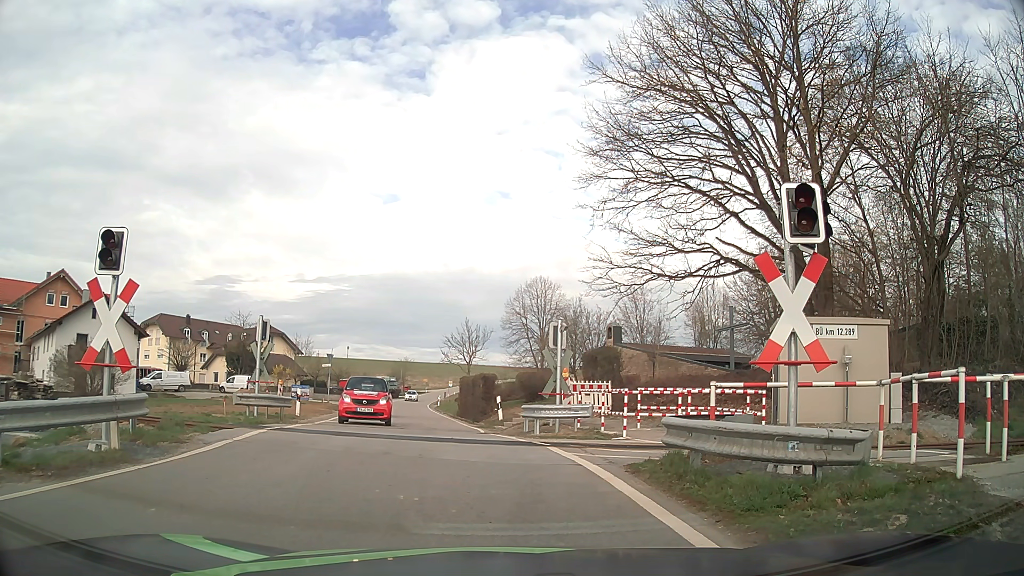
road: tertiary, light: Day
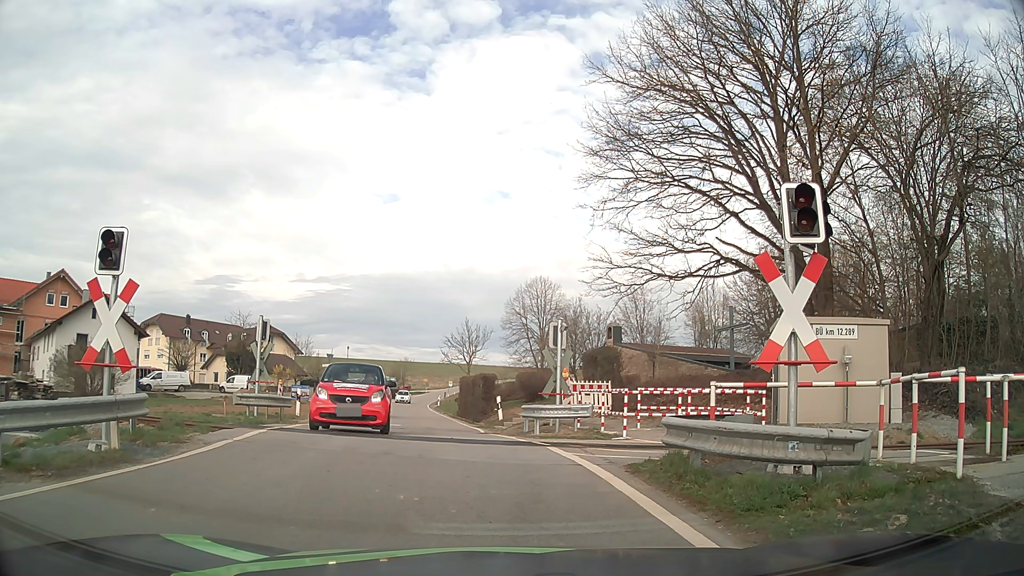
(0.0, 0.0) m; 0°
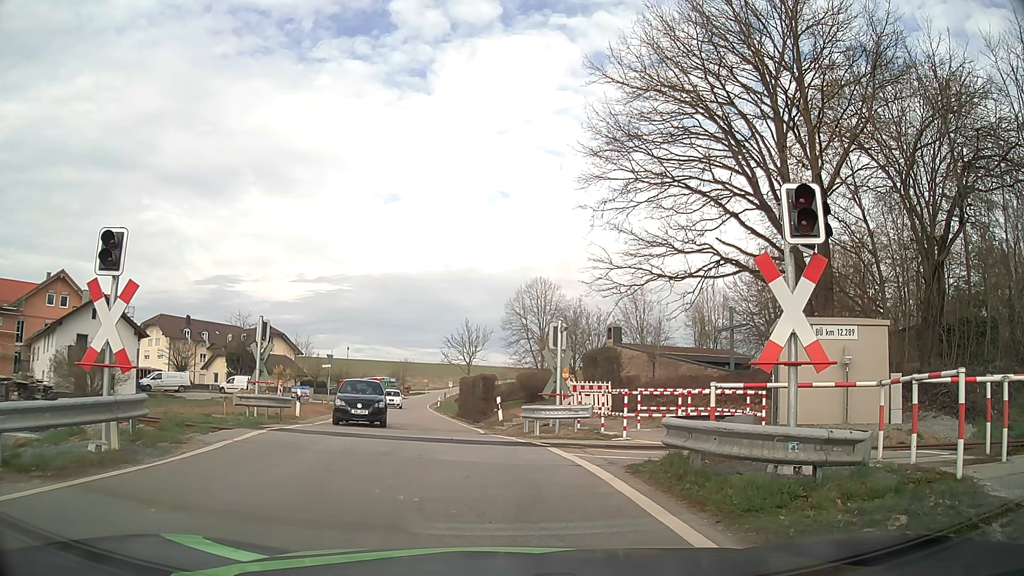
(0.0, 0.0) m; 0°
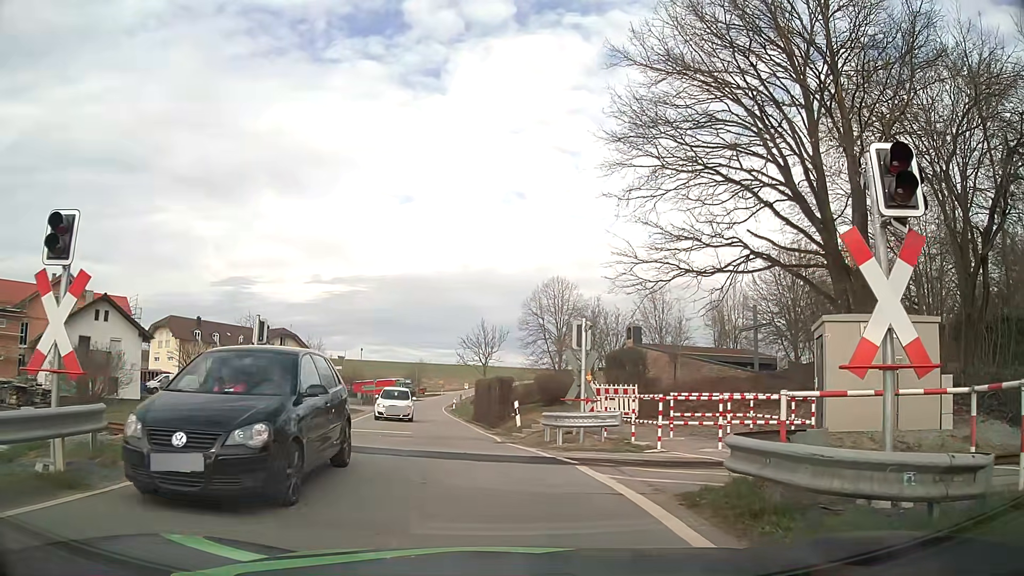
(0.0, +1.7) m; -4°
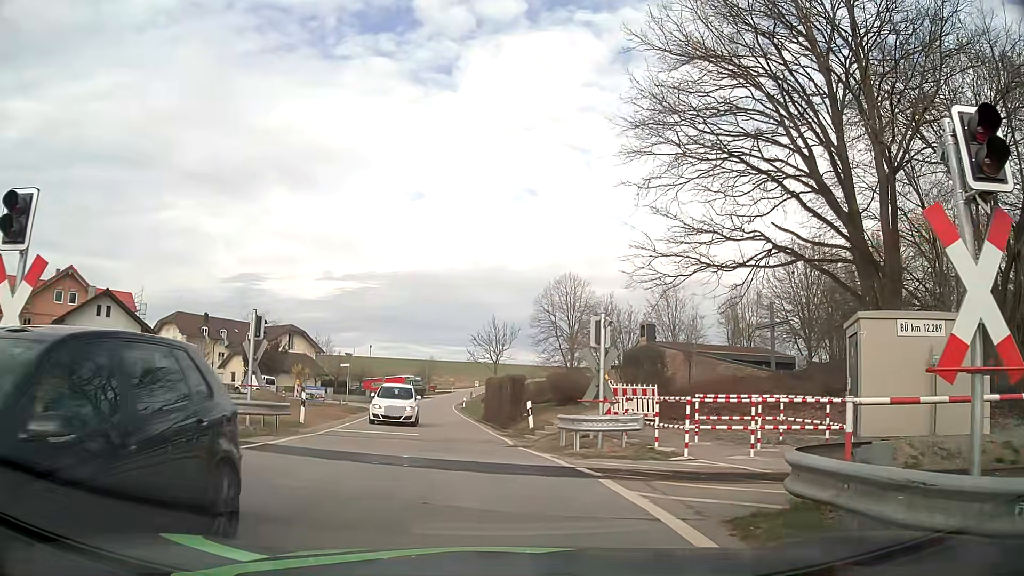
(0.0, +1.2) m; +1°
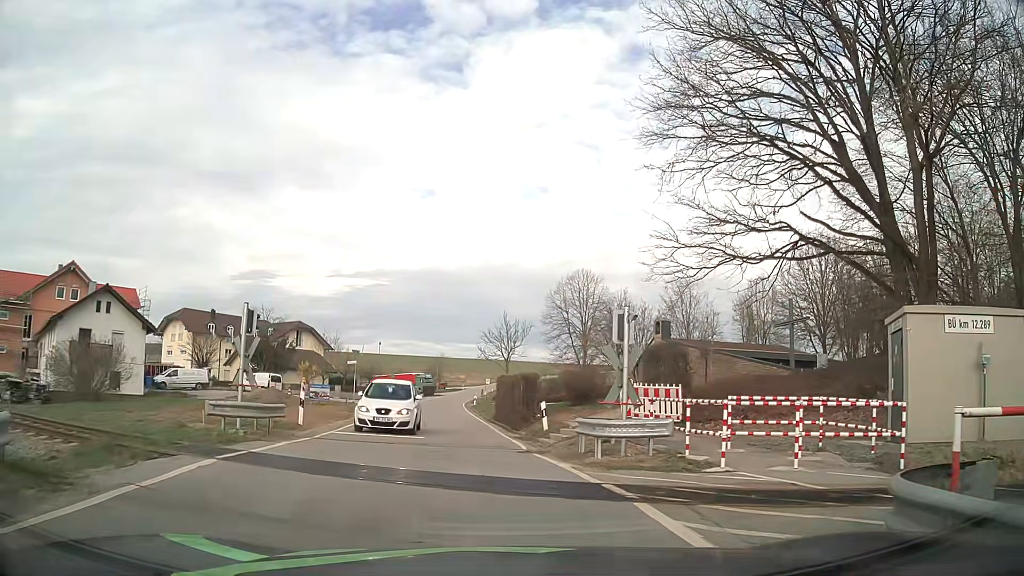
(0.0, +1.4) m; -1°
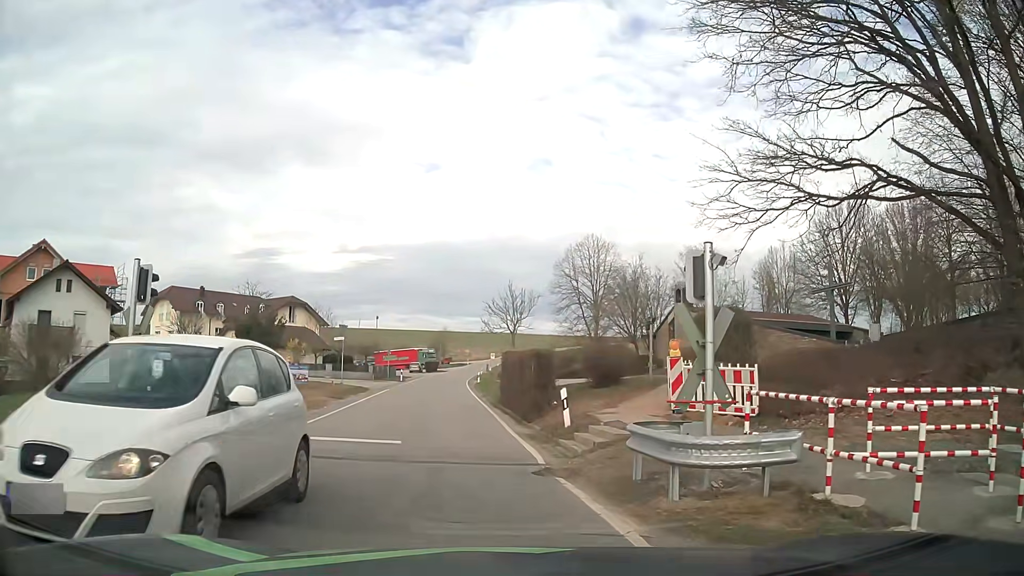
(0.0, +5.2) m; -1°
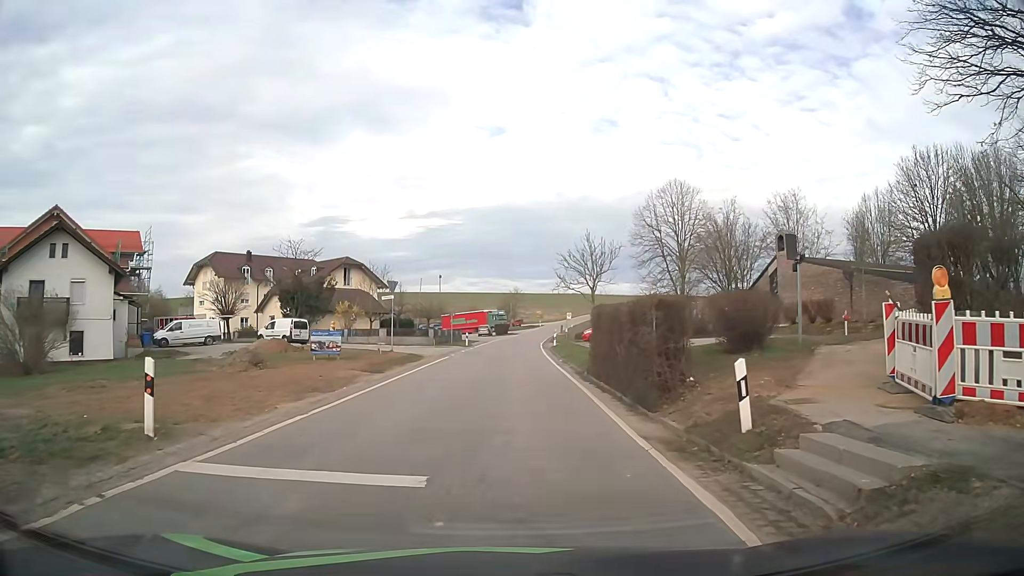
(-0.4, +7.2) m; -5°
(0, +10) (0, +20) (+1, +30) (+1, +40) (+1, +50) (+2, +60) (+2, +70) (+3, +80) (+4, +90) (+5, +100) m
